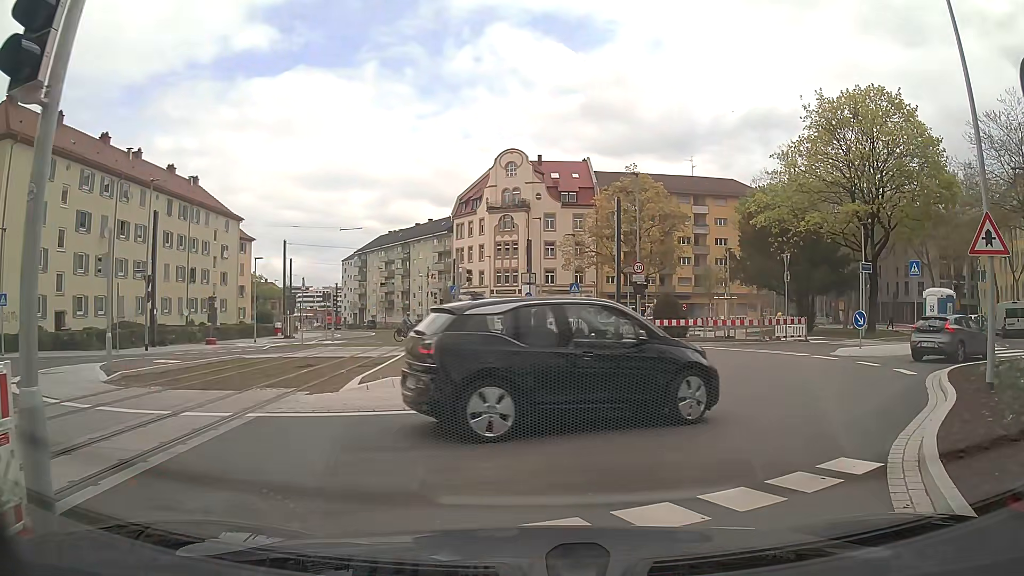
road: secondary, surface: asphalt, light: Day
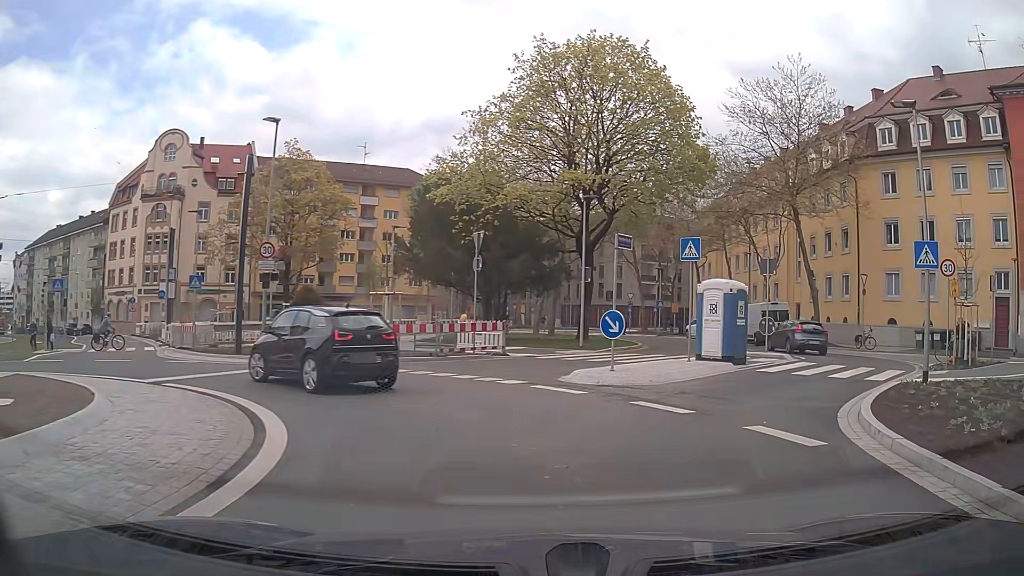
(+2.2, +9.6) m; +28°
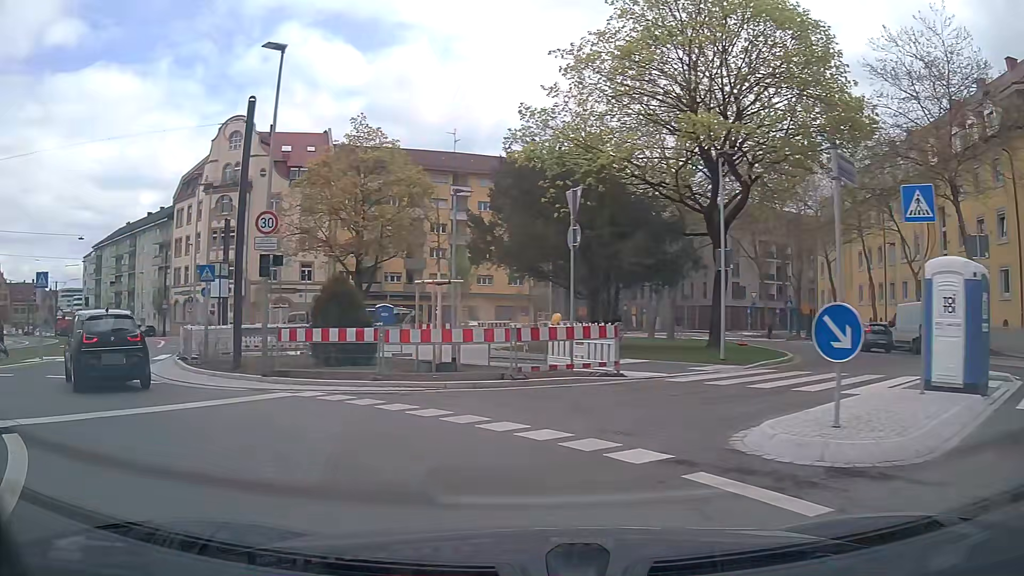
(-0.2, +7.6) m; -10°
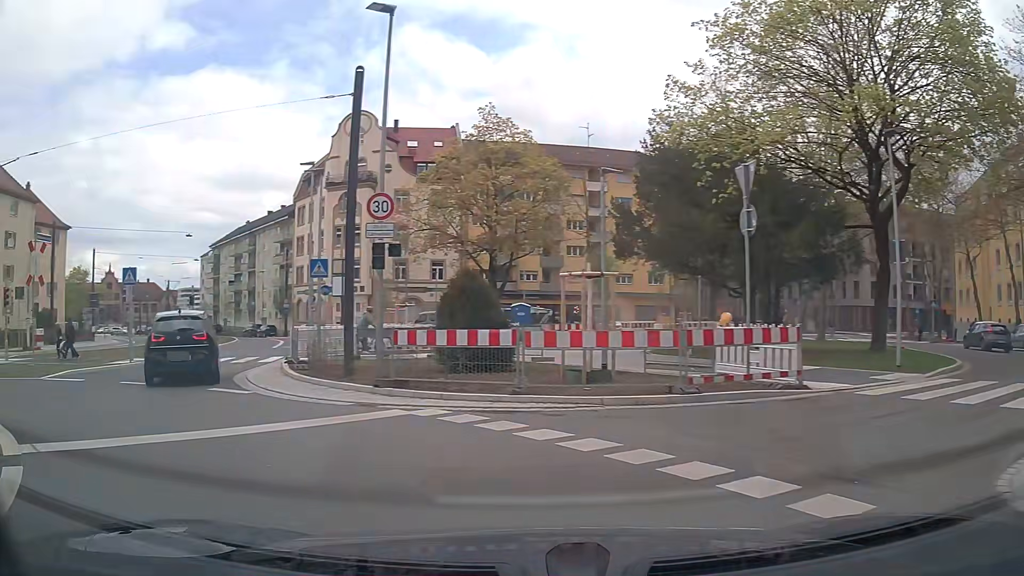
(-0.2, +2.4) m; -12°
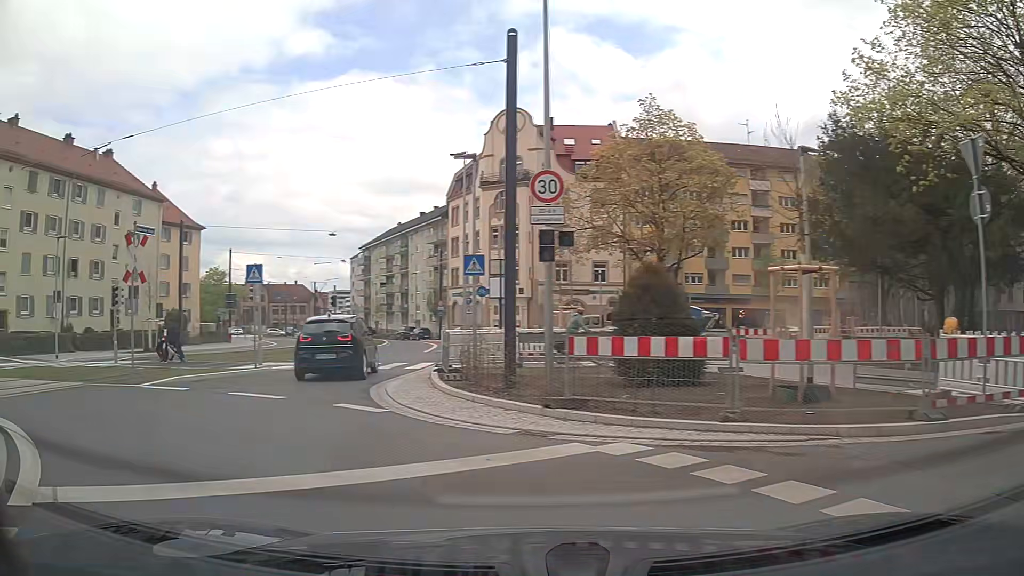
(-0.3, +2.5) m; -13°
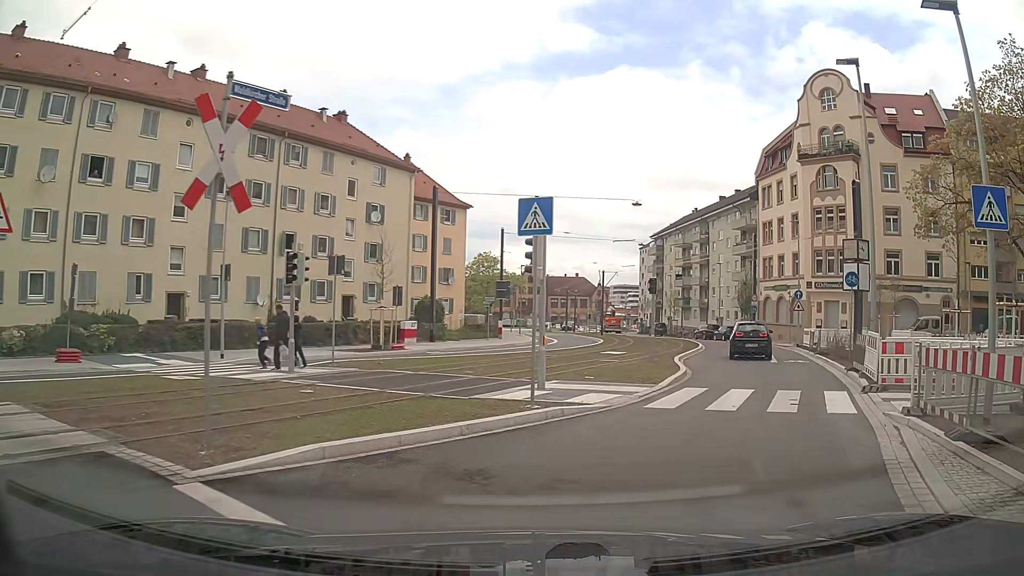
(-3.6, +10.1) m; -25°
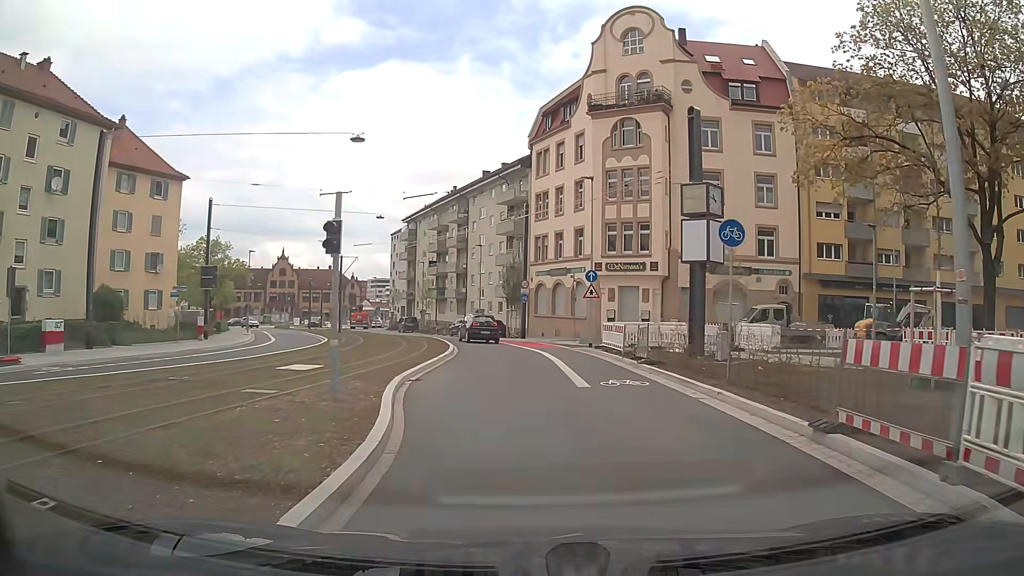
(+3.1, +11.8) m; +22°
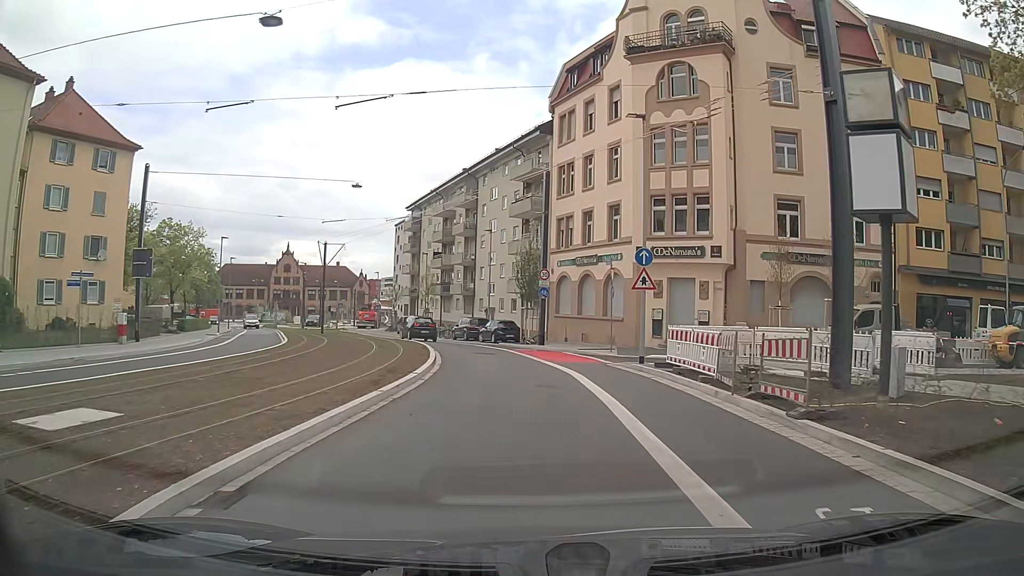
(-0.2, +10.5) m; -1°
(0, +10) (-1, +20) (-2, +30) (-6, +39) (-9, +49) (-13, +58) (-17, +67) (-20, +77) (-23, +86) (-25, +96) m
